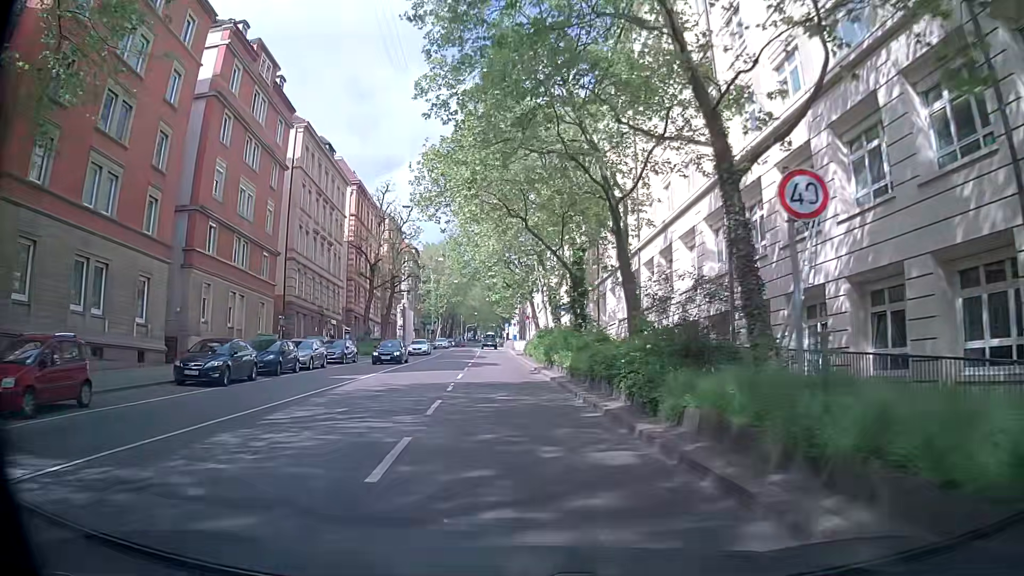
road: secondary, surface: asphalt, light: Day
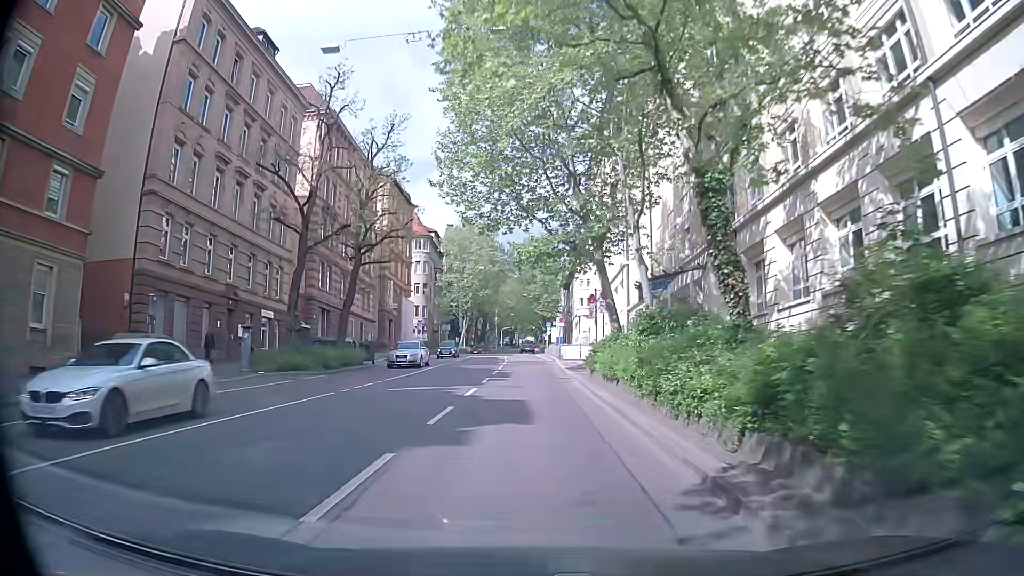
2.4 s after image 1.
(-1.3, +26.2) m; -4°
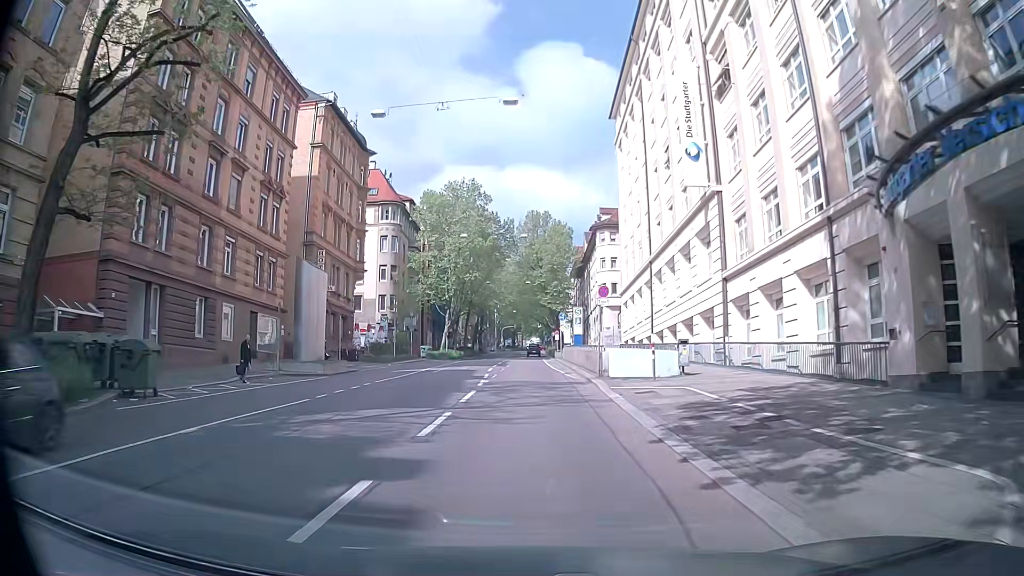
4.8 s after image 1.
(-0.3, +26.1) m; -2°
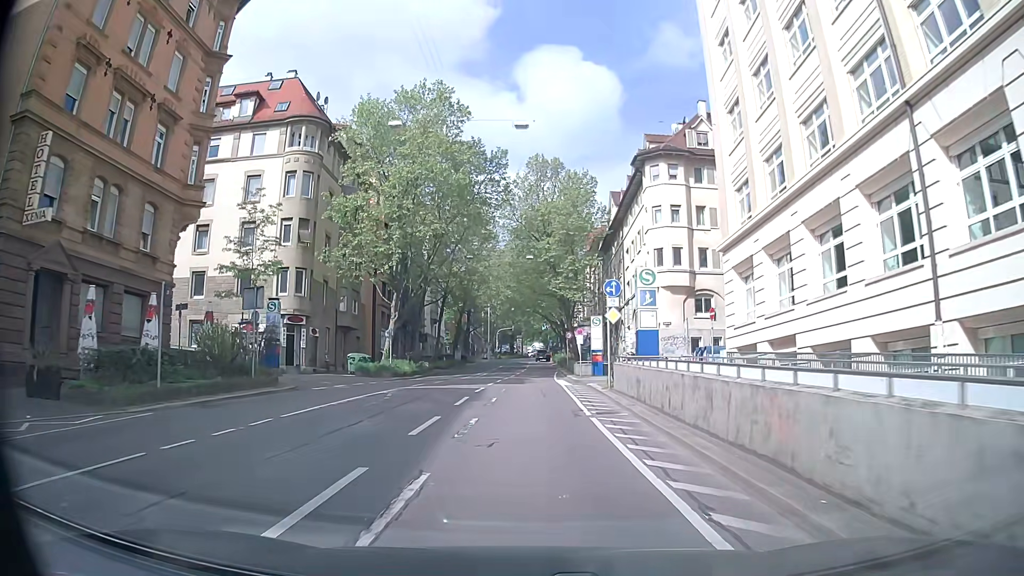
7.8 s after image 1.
(+0.5, +31.7) m; +1°
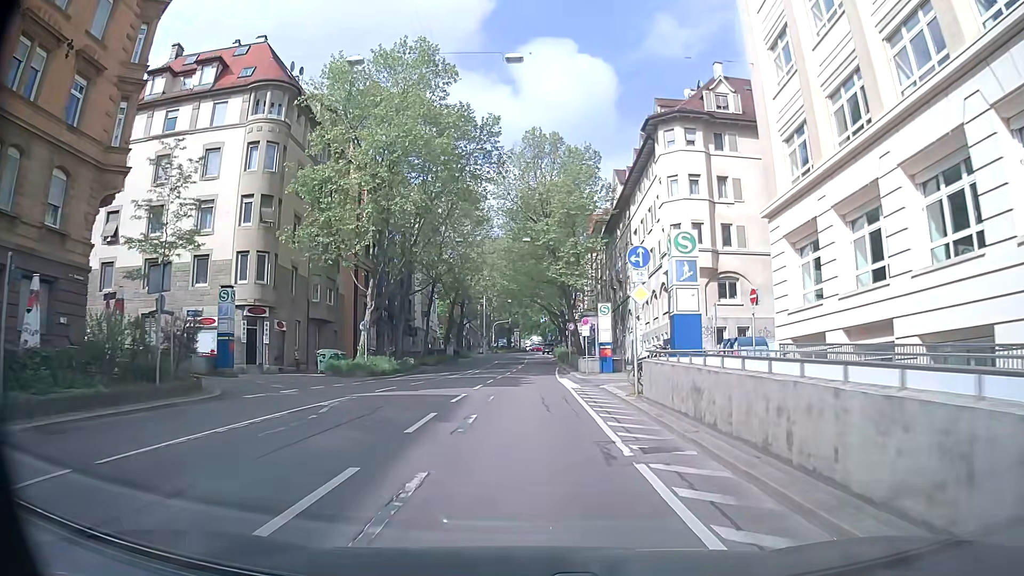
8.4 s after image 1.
(0.0, +6.2) m; 0°
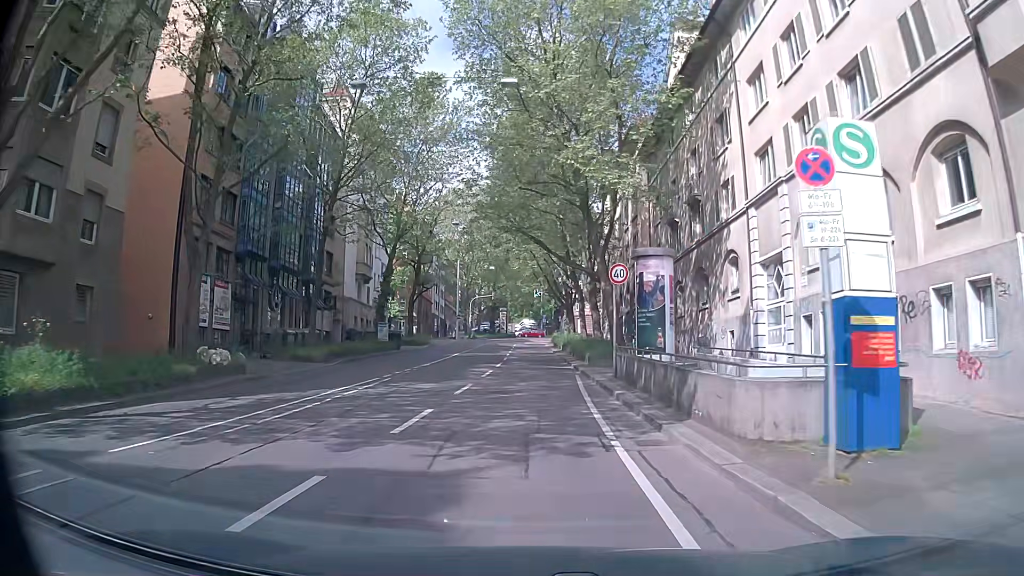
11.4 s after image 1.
(+0.6, +31.0) m; +1°
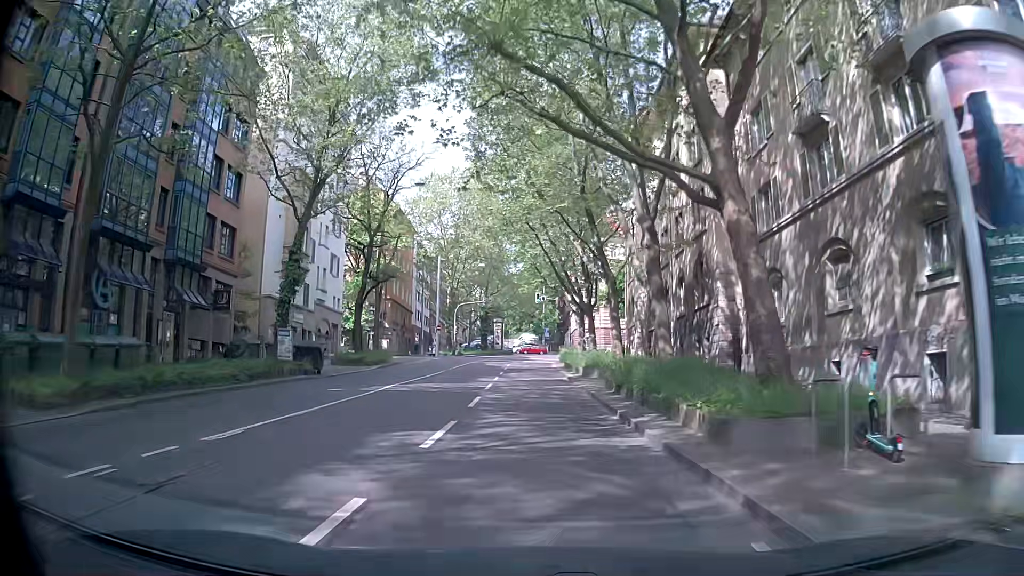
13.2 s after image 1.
(-0.1, +18.9) m; -1°
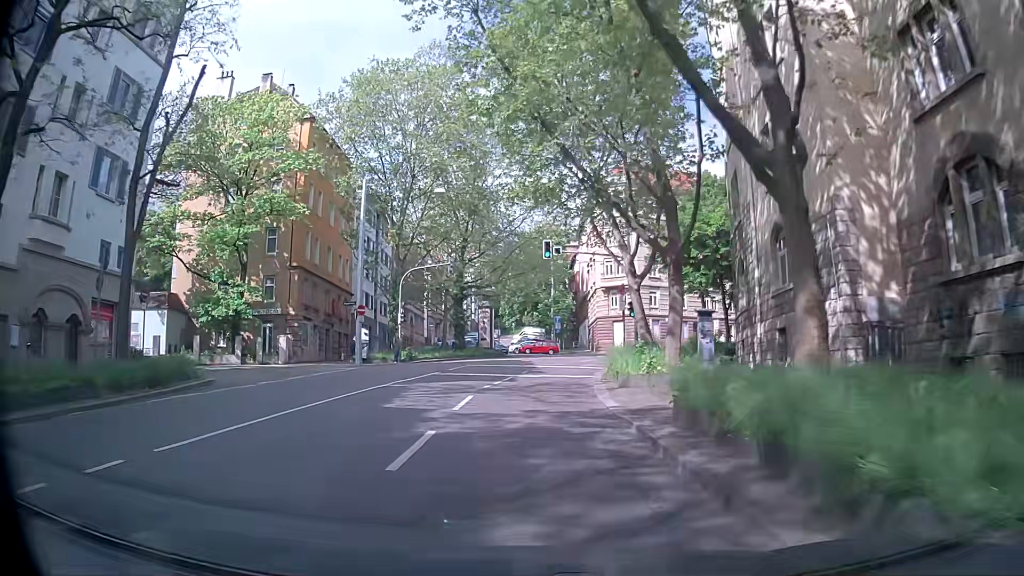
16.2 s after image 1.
(+0.3, +32.2) m; +1°
(0, +10) (0, +20) (+1, +30) (+4, +40) (+8, +49) (+14, +57) (+21, +63) (+30, +68) (+39, +73) (+48, +77) m
